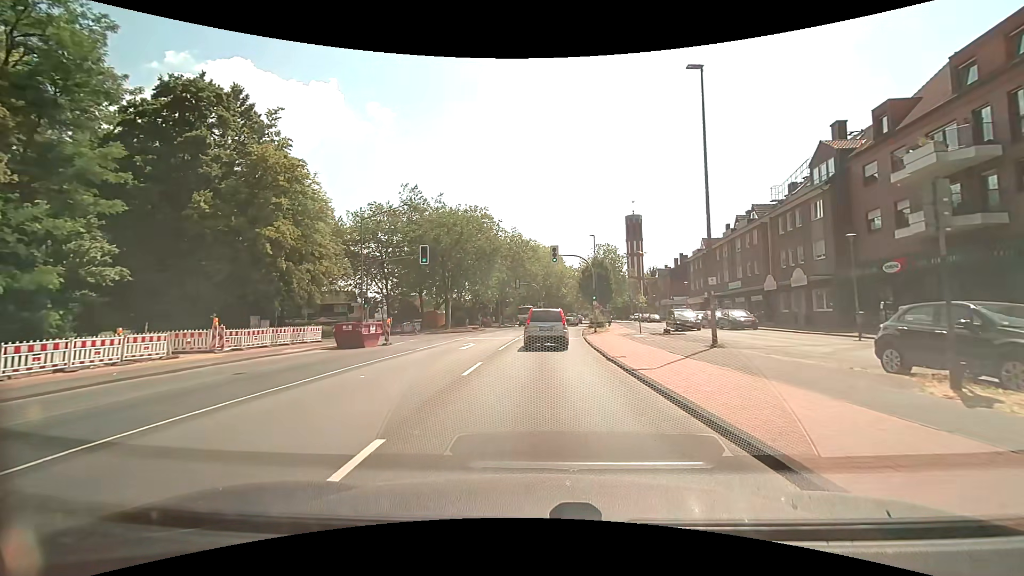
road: secondary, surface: asphalt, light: Day
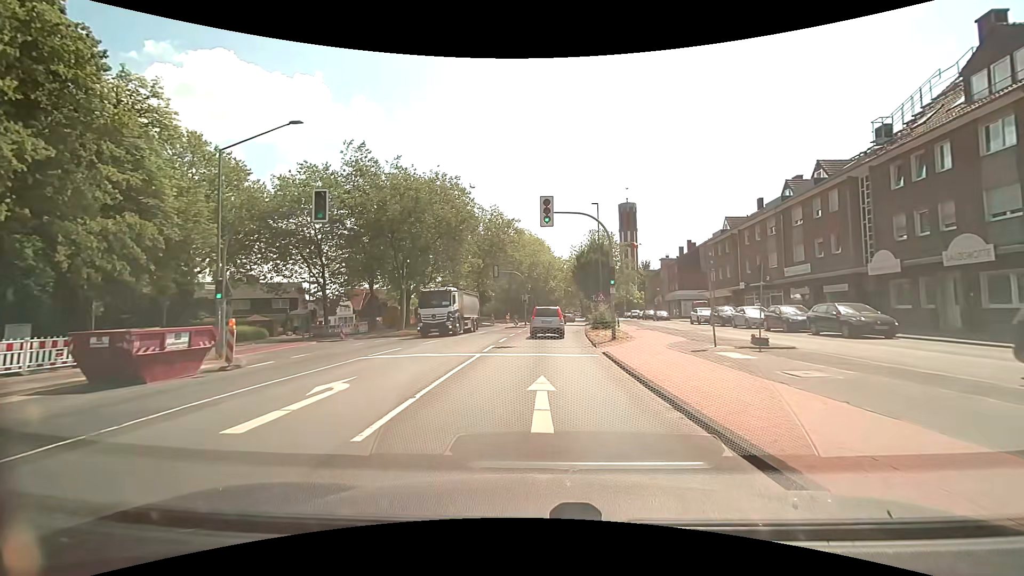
(+0.3, +15.1) m; +2°
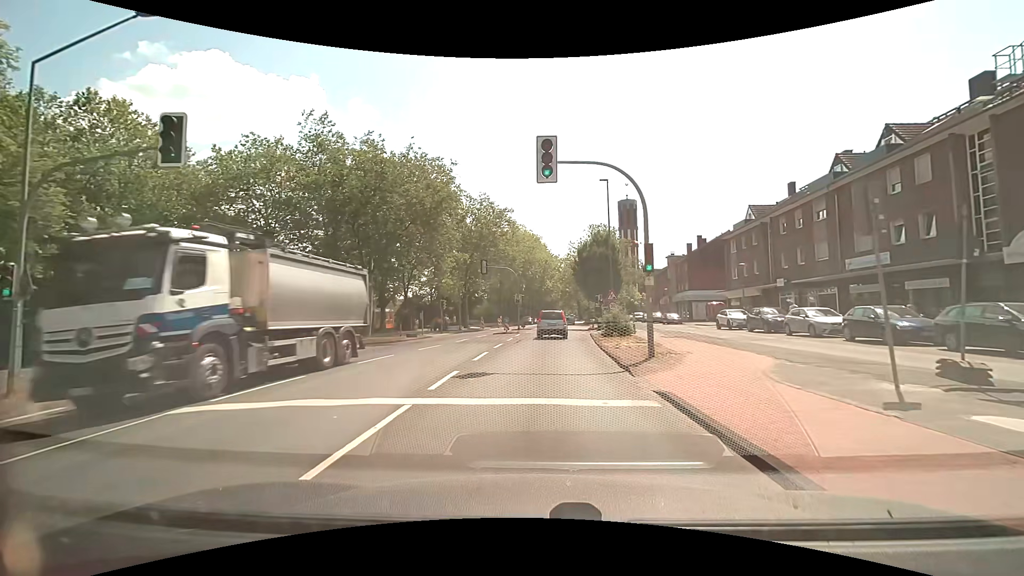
(0.0, +8.1) m; 0°
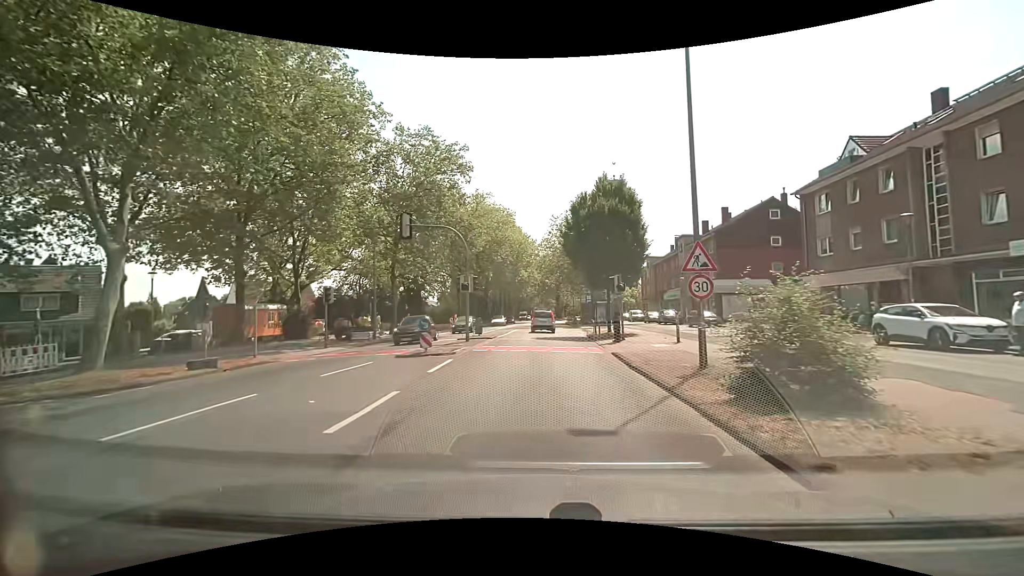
(+0.5, +21.2) m; +3°
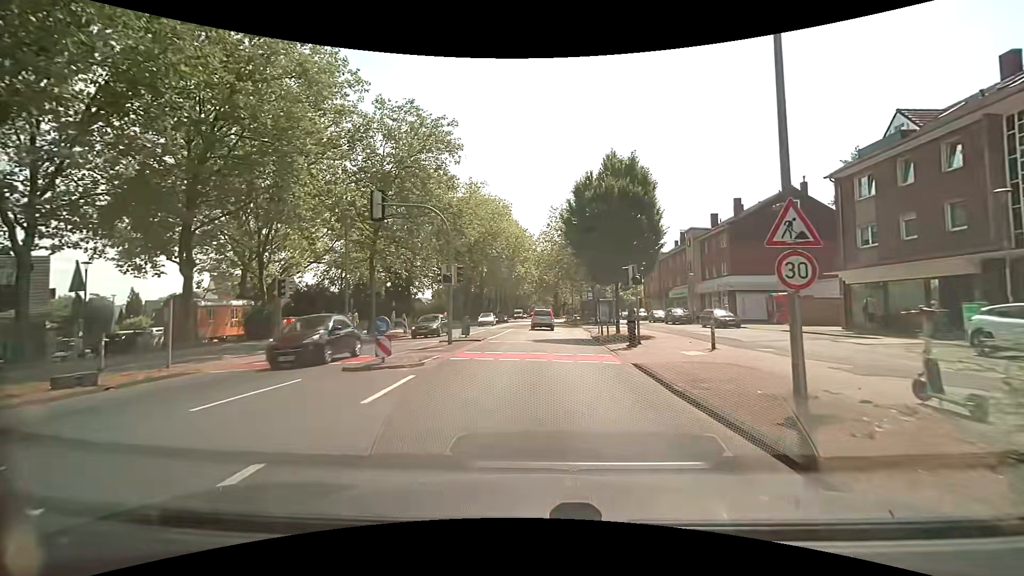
(0.0, +4.4) m; 0°
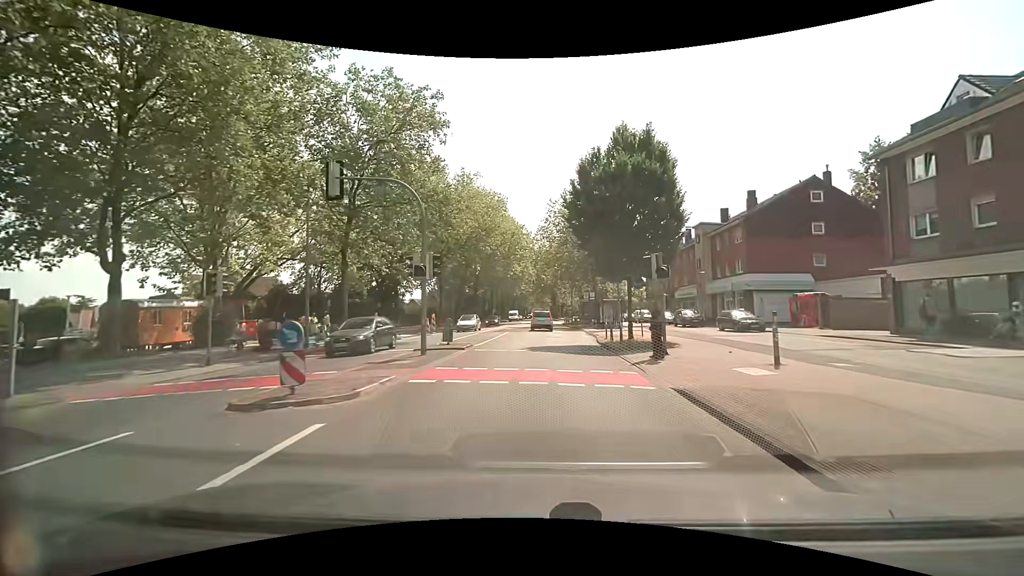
(+0.1, +4.4) m; +1°
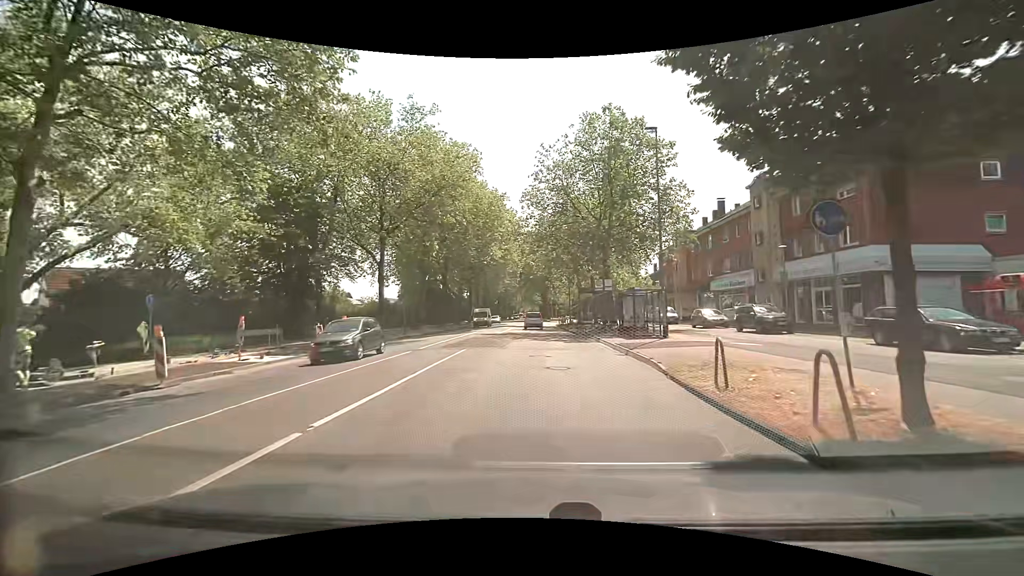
(+0.2, +17.7) m; +1°
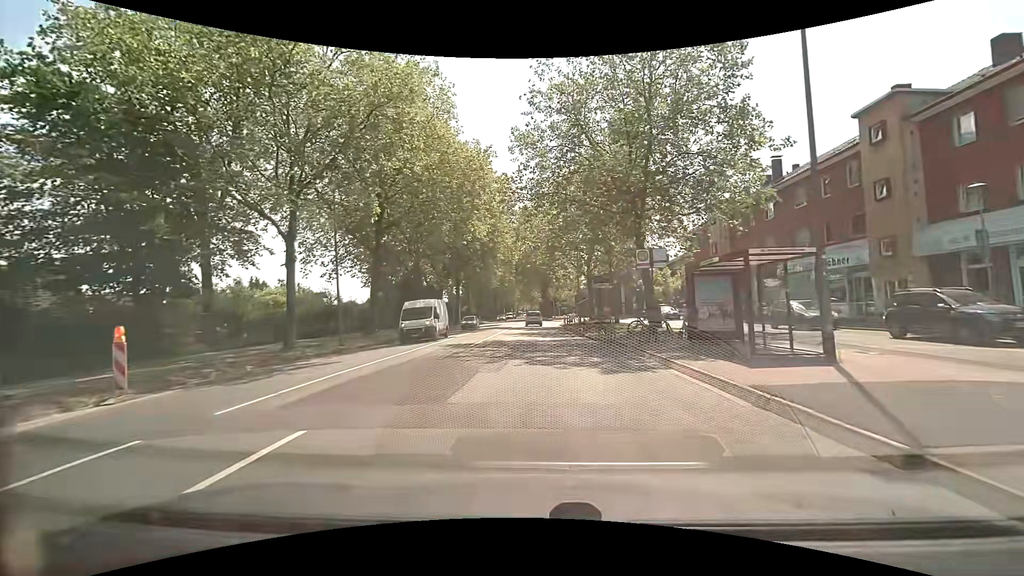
(0.0, +13.4) m; -1°
(0, +10) (0, +20) (0, +30) (0, +40) (0, +50) (0, +60) (0, +70) (0, +80) (0, +90) (0, +100) m
